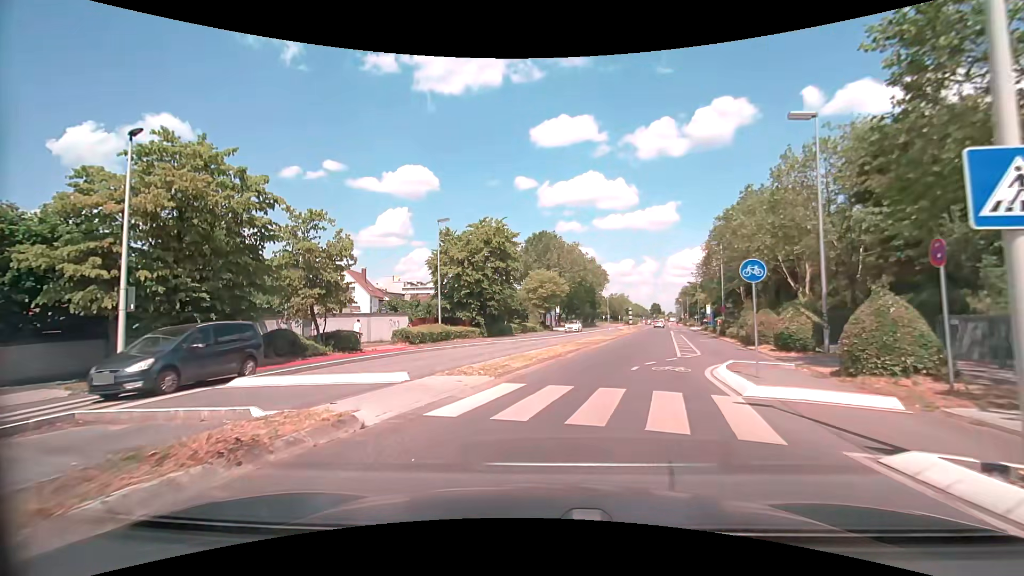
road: secondary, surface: asphalt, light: Day
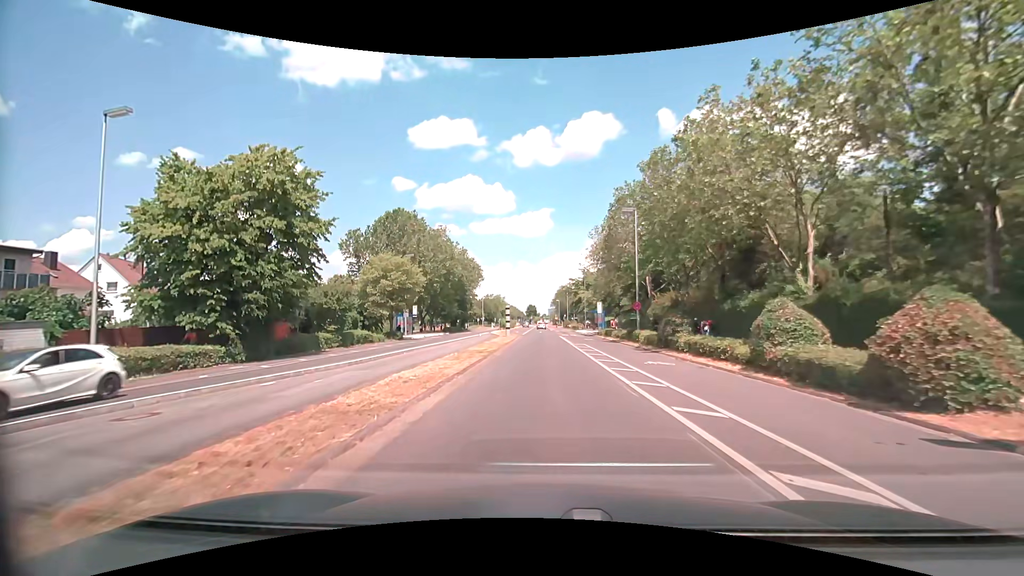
(+2.8, +21.3) m; +14°
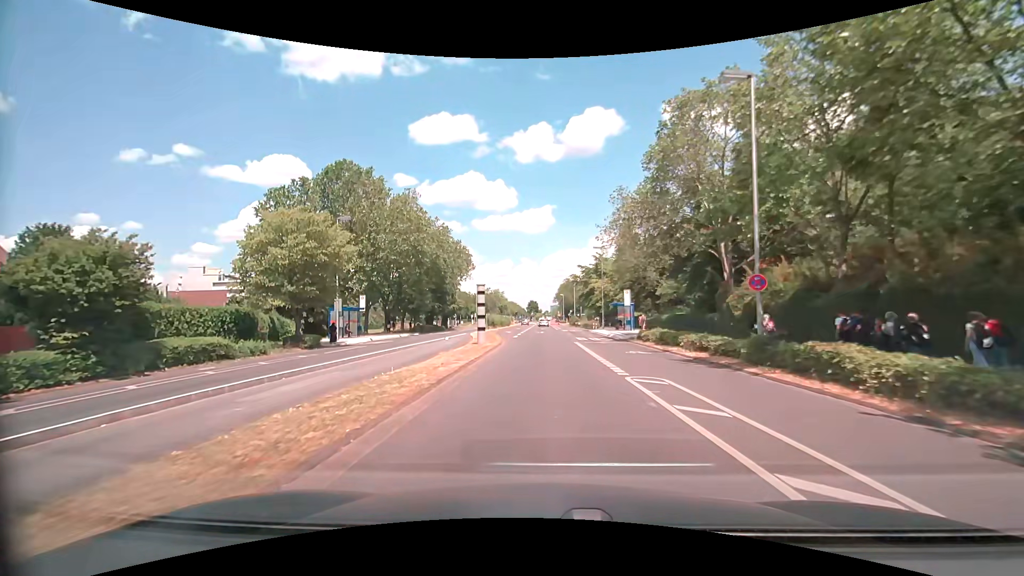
(-0.3, +21.6) m; -1°
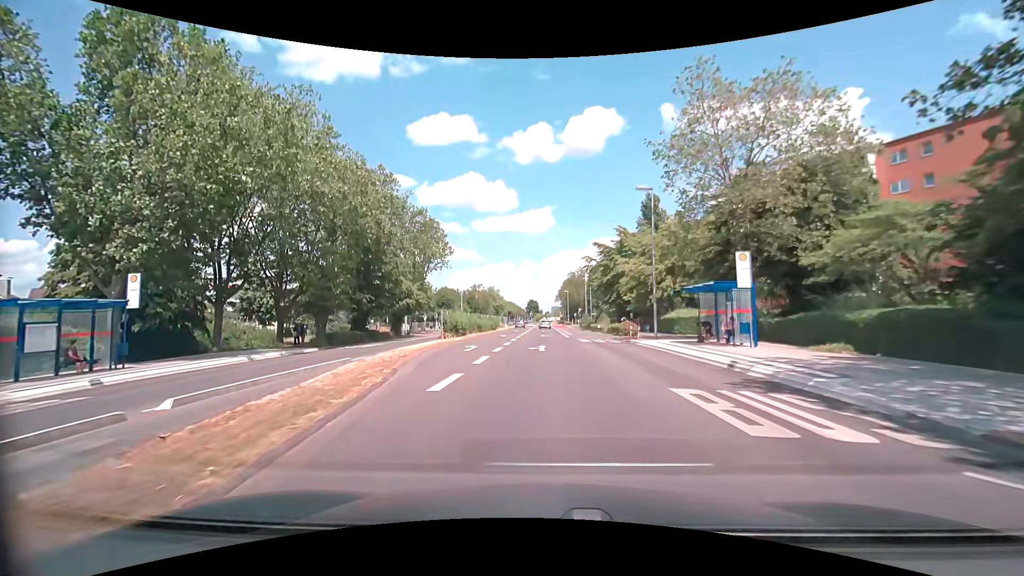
(+0.2, +27.9) m; +1°
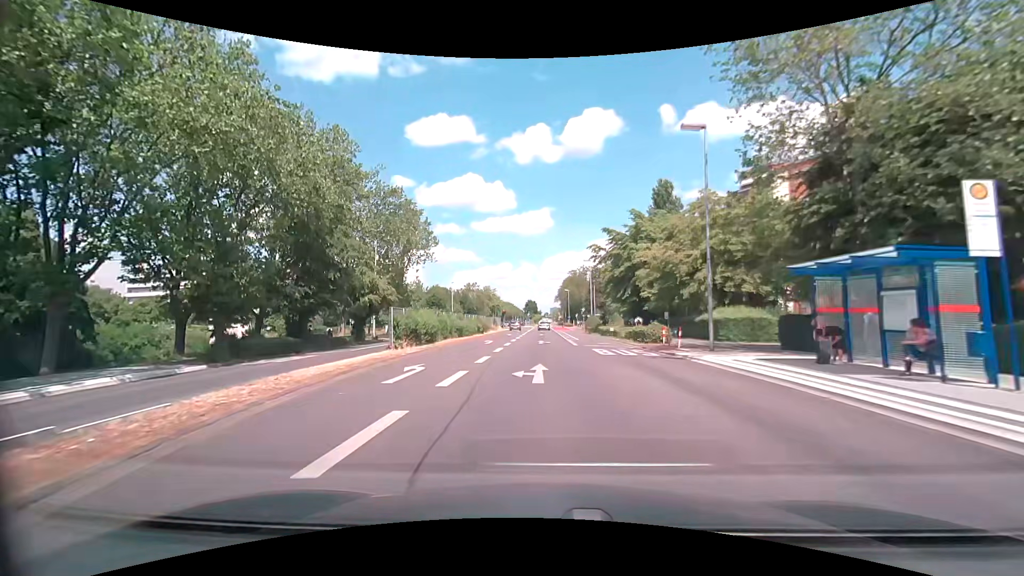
(0.0, +11.2) m; 0°
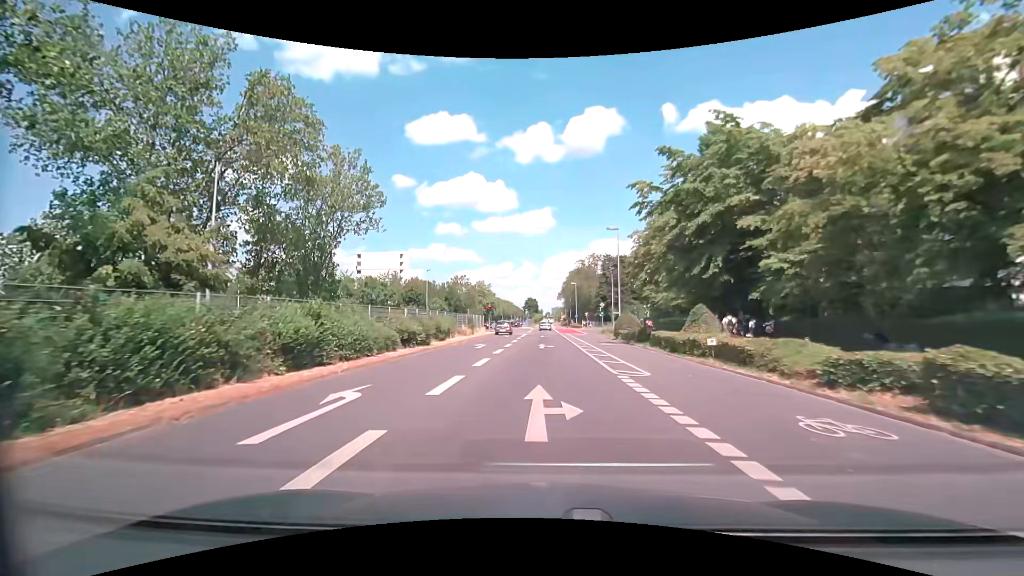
(+0.1, +25.6) m; +1°
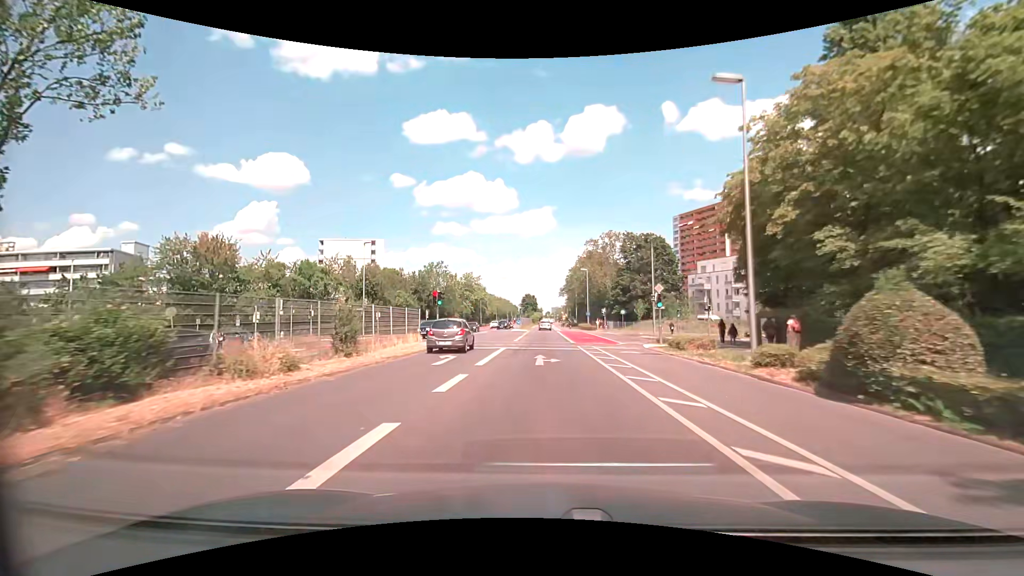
(-0.4, +30.0) m; -1°
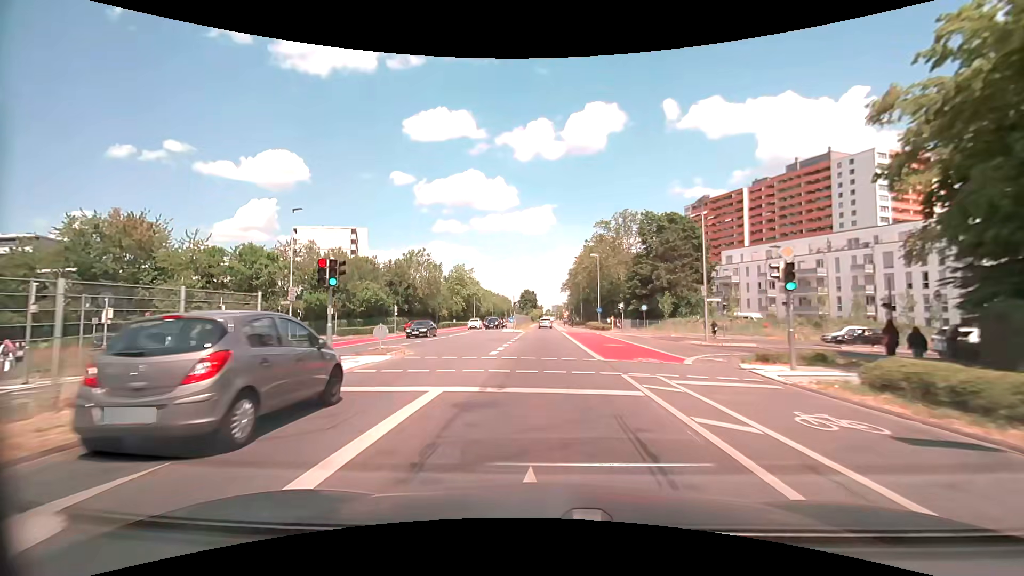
(0.0, +16.0) m; 0°
(0, +10) (0, +20) (0, +30) (0, +40) (0, +50) (0, +60) (0, +70) (0, +80) (0, +90) (0, +100) m
